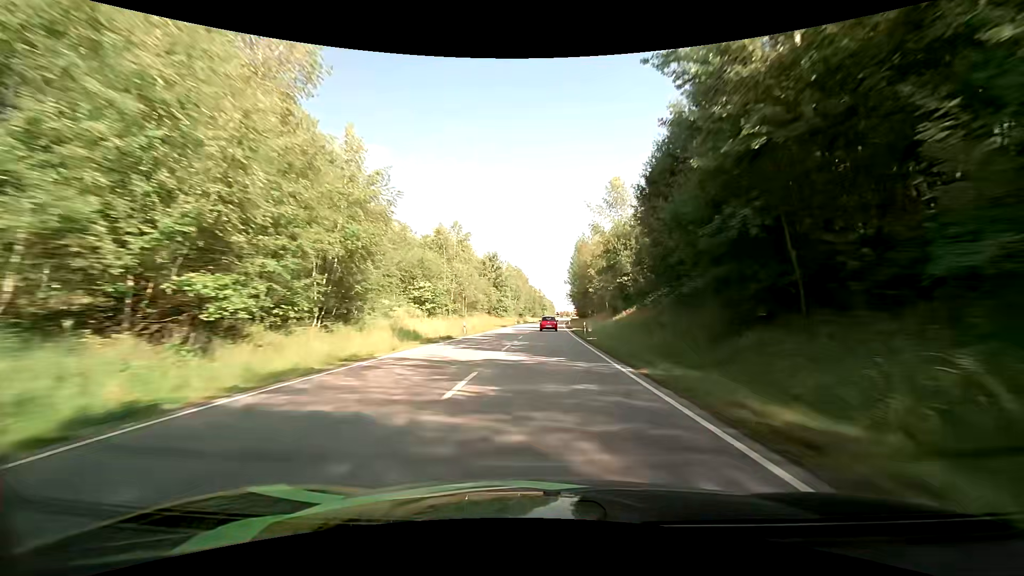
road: primary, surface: asphalt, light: Day
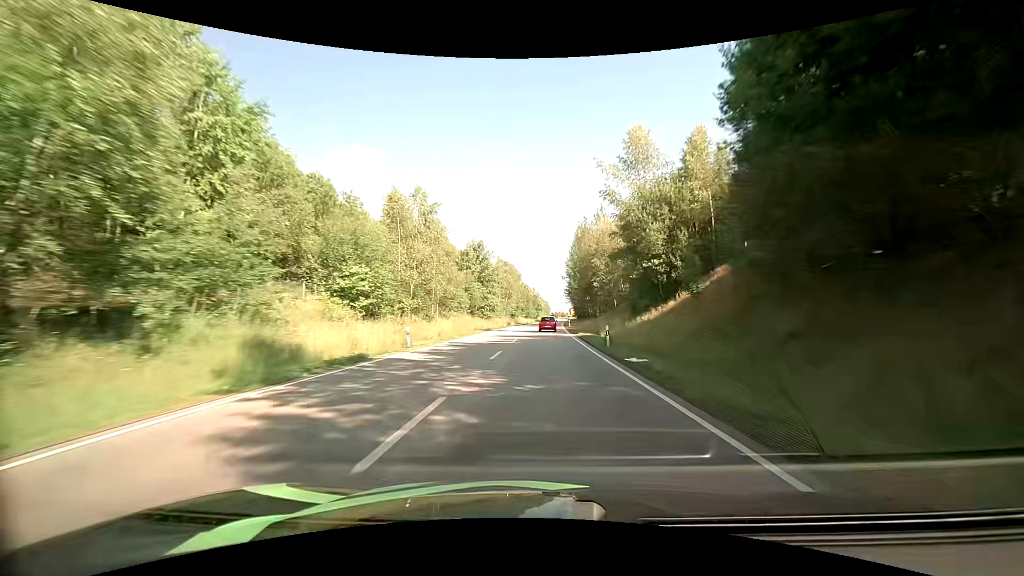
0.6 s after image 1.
(+0.1, +15.6) m; +1°
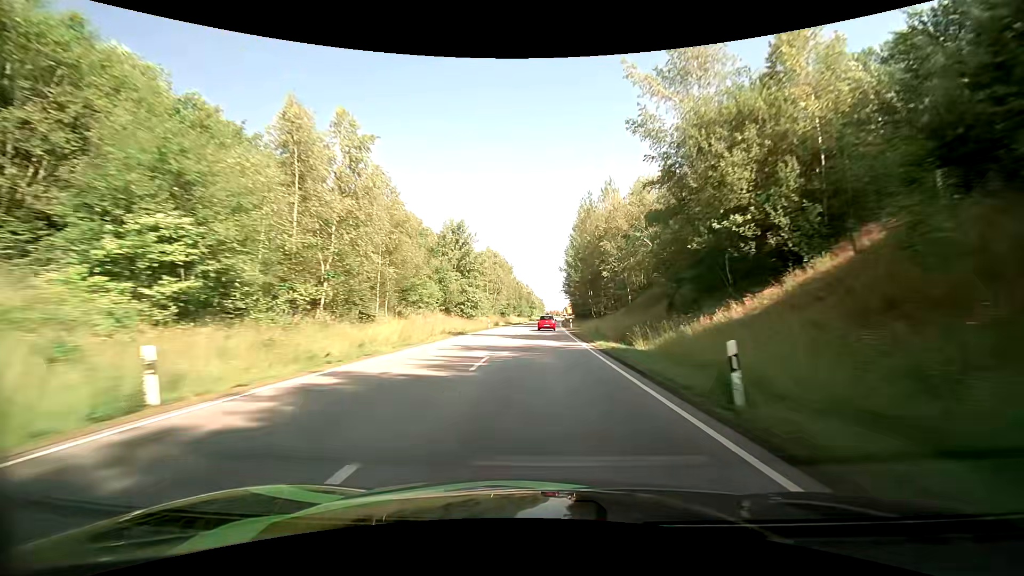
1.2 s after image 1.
(0.0, +15.6) m; 0°
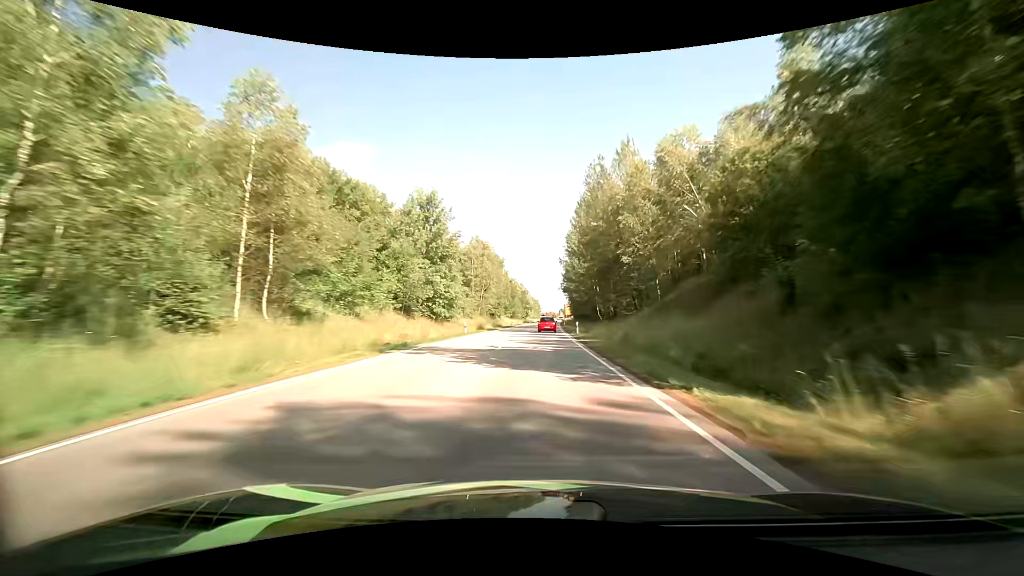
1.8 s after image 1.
(+0.1, +15.5) m; 0°
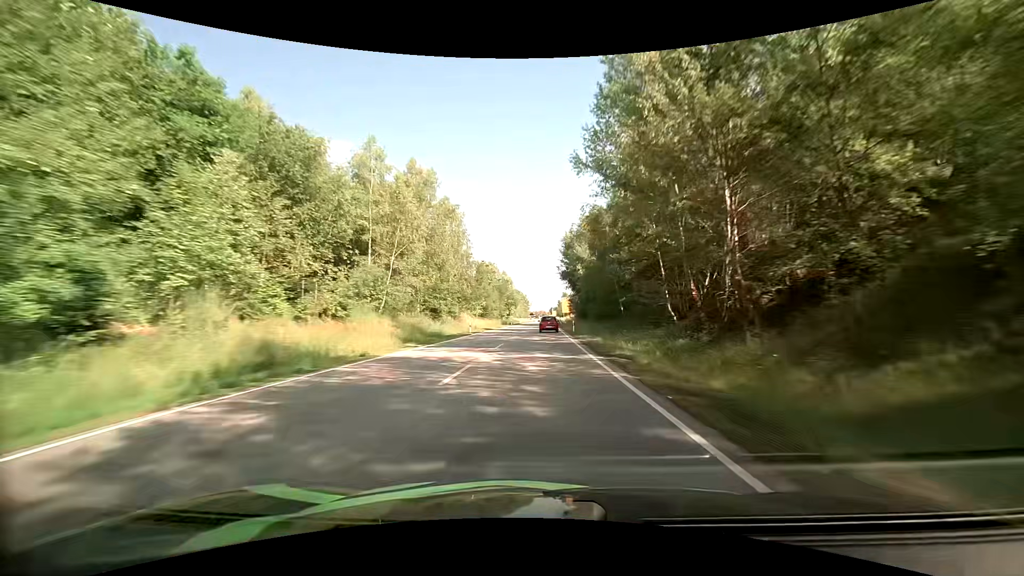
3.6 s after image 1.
(+0.6, +45.9) m; +1°
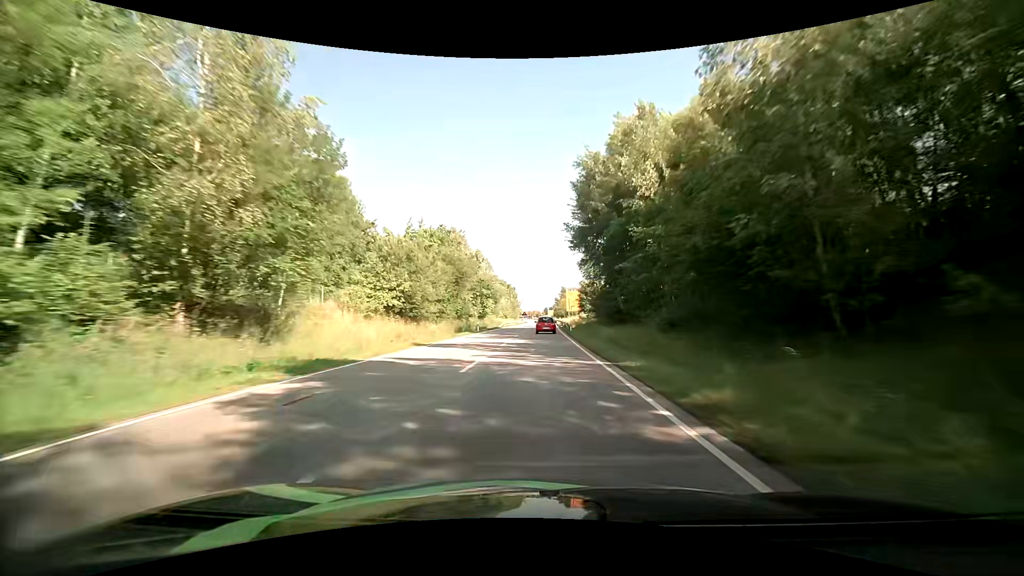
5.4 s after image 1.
(+0.3, +44.8) m; +1°
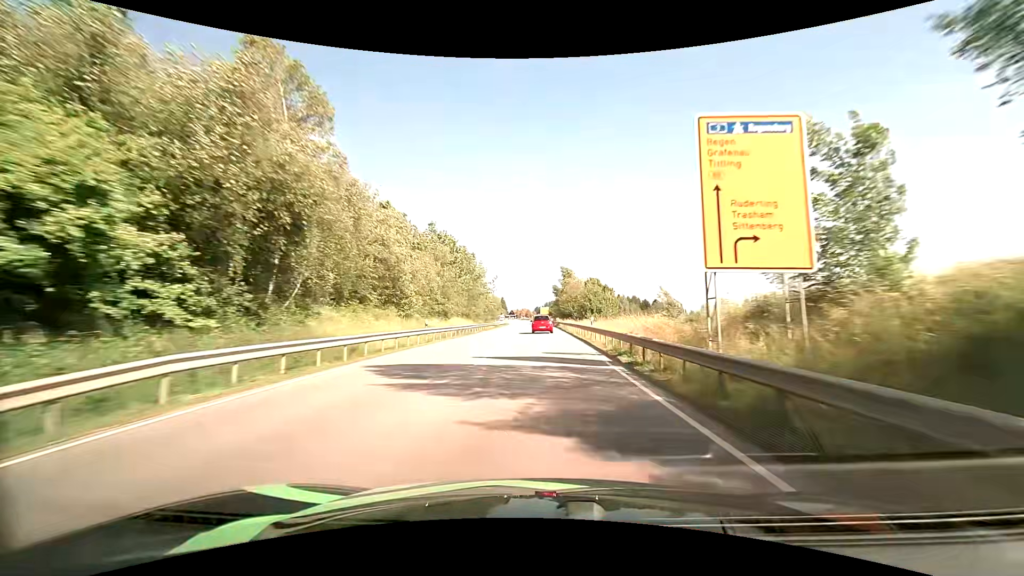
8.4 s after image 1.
(+0.2, +72.5) m; +1°
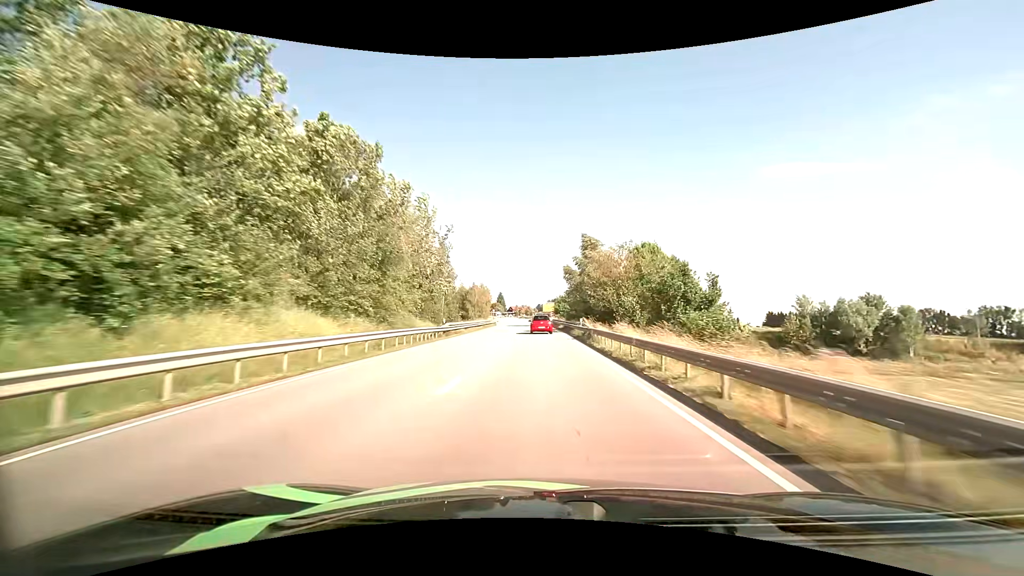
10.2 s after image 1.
(0.0, +42.0) m; 0°
(0, +10) (0, +20) (0, +30) (0, +40) (0, +50) (-1, +60) (-1, +70) (-1, +80) (-2, +90) (-2, +100) m
